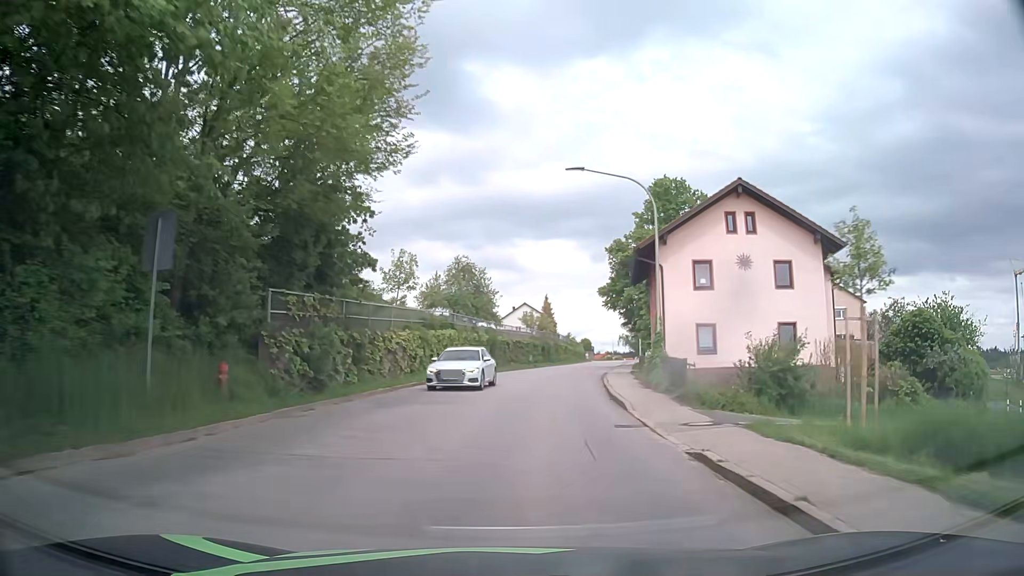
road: tertiary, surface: asphalt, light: Day
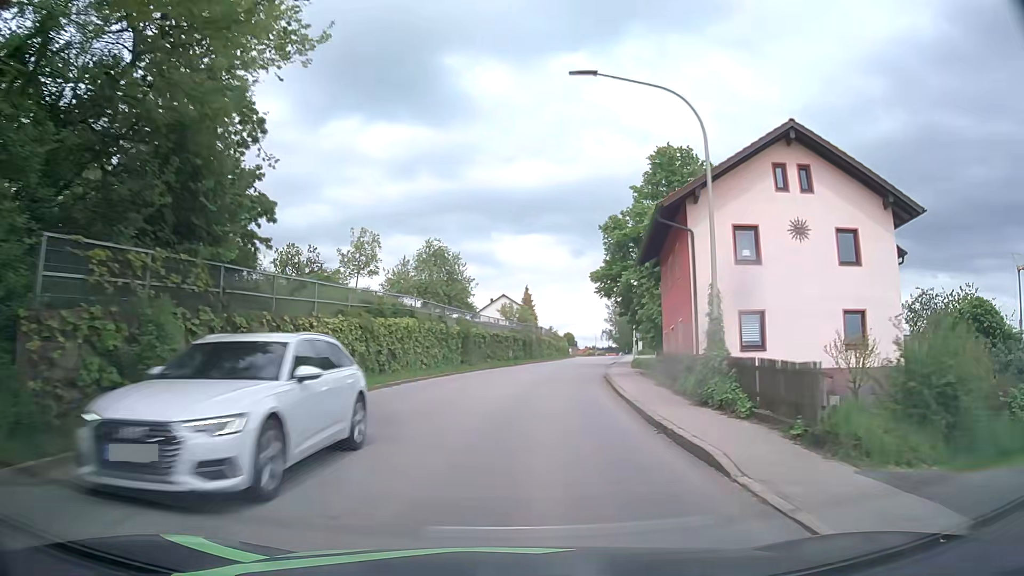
(+0.1, +8.0) m; +2°
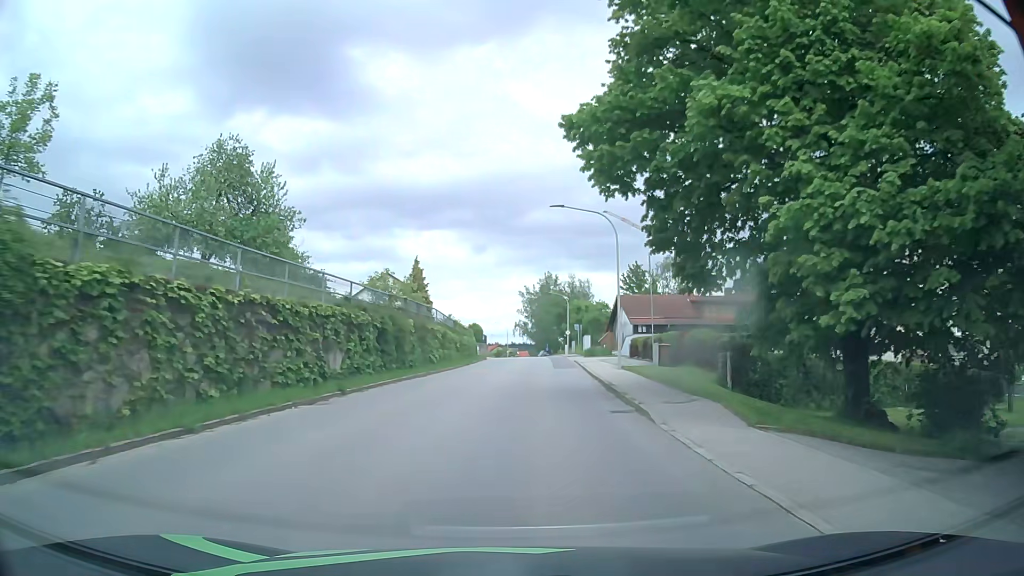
(+2.3, +31.8) m; +9°
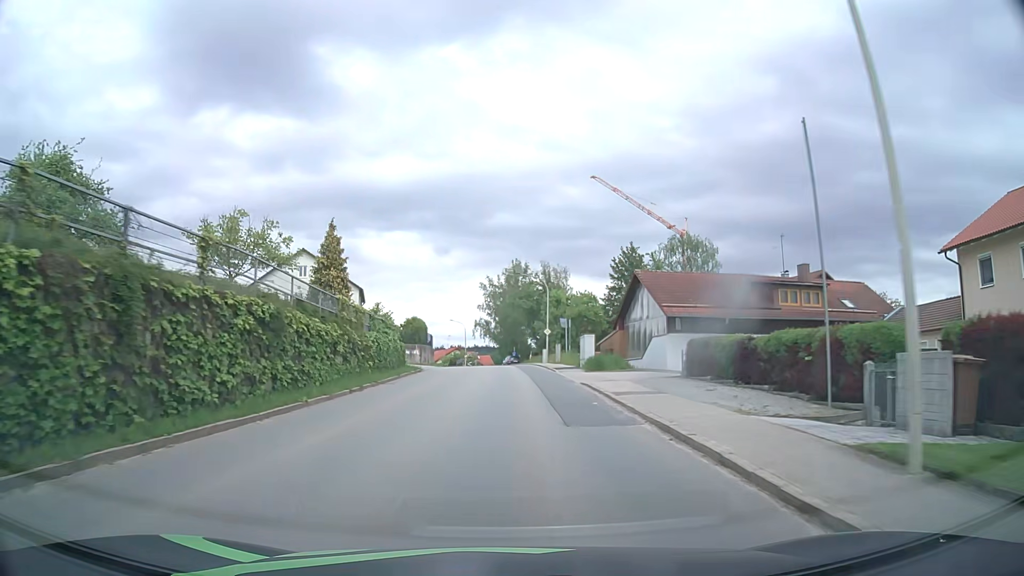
(+0.8, +23.8) m; +3°
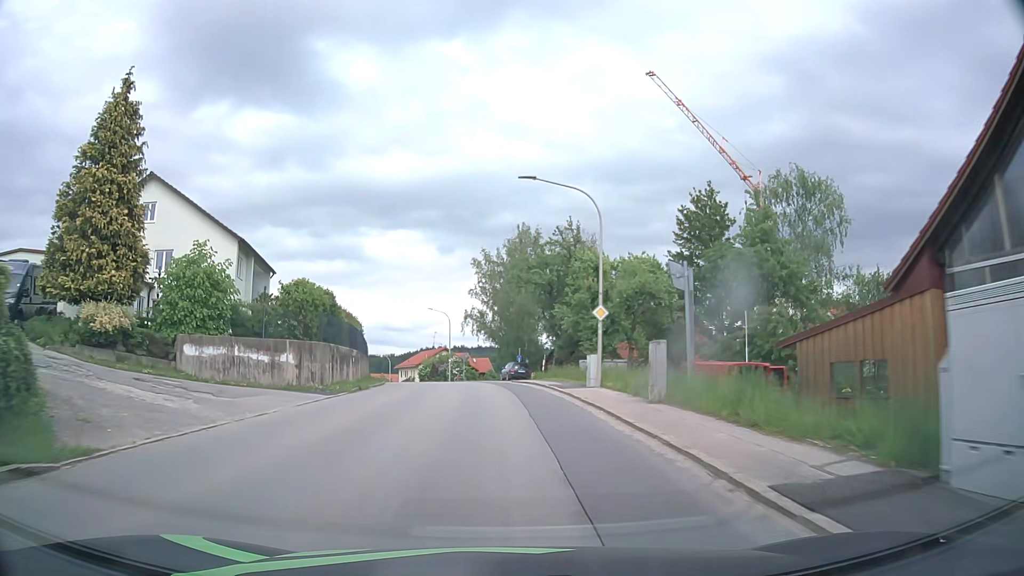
(+0.4, +31.8) m; 0°
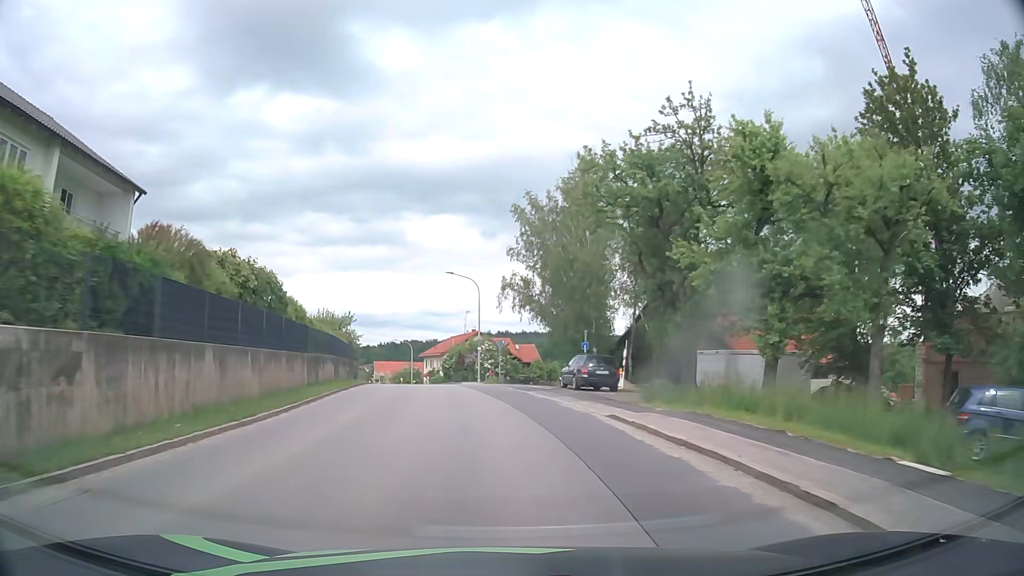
(-0.7, +23.9) m; -4°
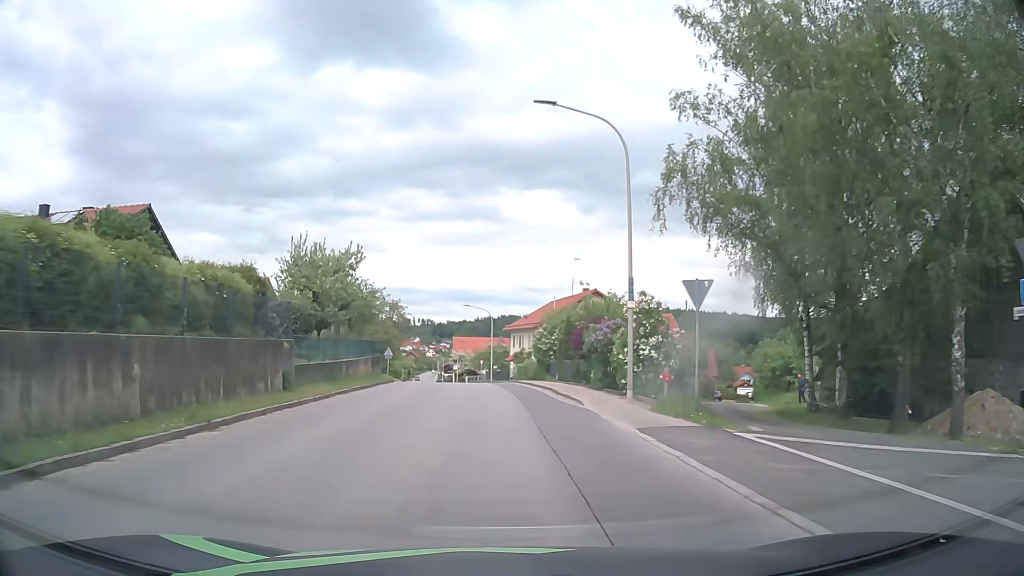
(-2.3, +32.2) m; -8°
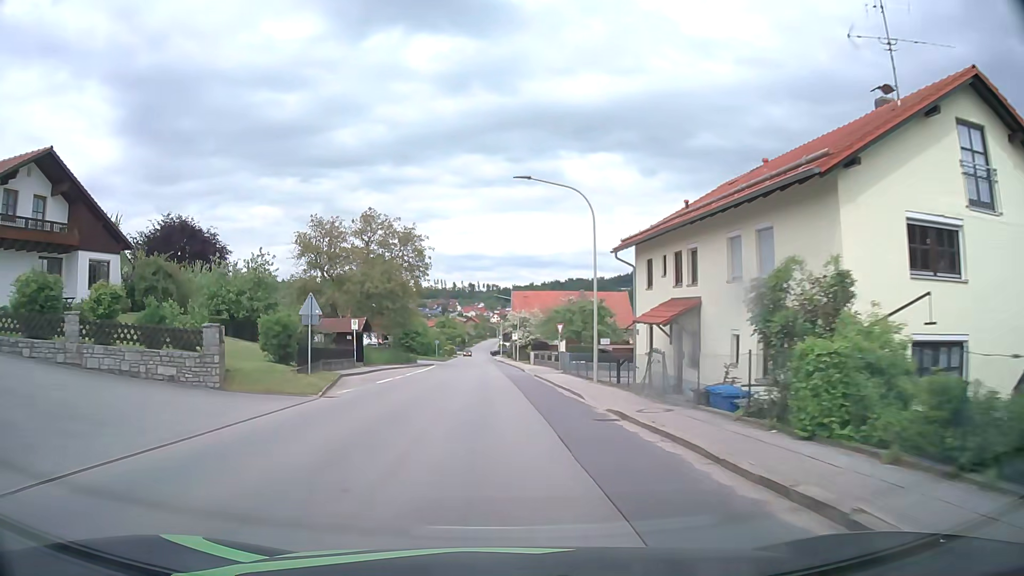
(-1.9, +41.1) m; -6°
(0, +10) (0, +20) (0, +30) (-1, +40) (-1, +50) (-1, +60) (-2, +70) (-2, +80) (-3, +90) (-3, +100) m
